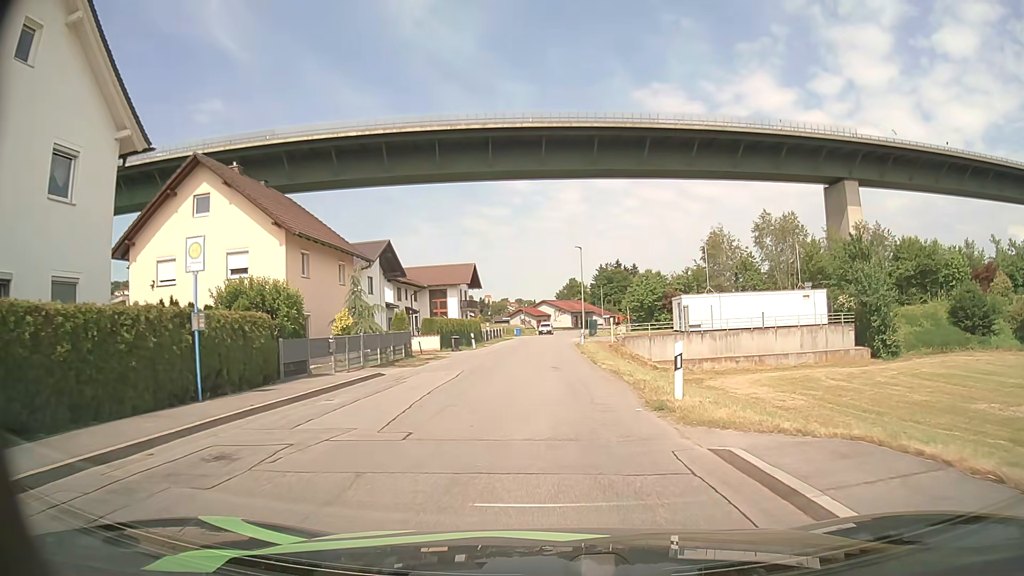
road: unclassified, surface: asphalt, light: Day
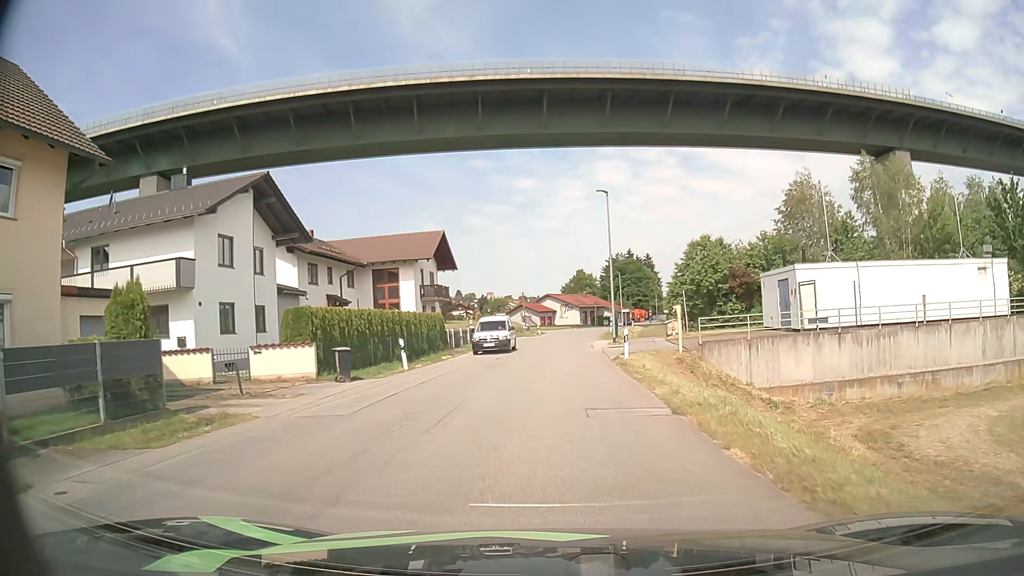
(+0.1, +24.4) m; 0°
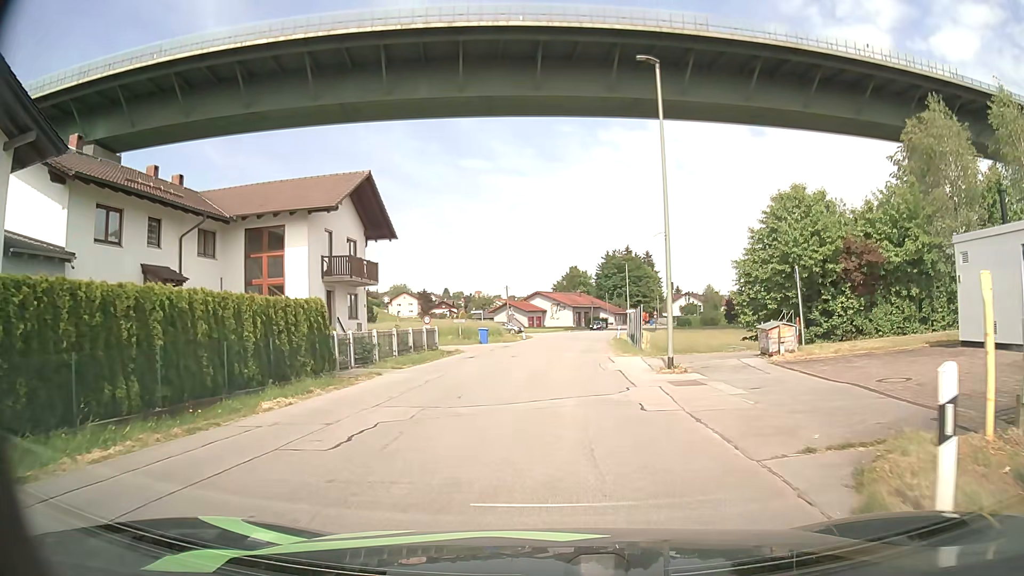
(+0.2, +19.1) m; +1°
(0, +10) (0, +20) (+1, +30) (+2, +40) (+3, +50) (+4, +60) (+5, +70) (+6, +80) (+8, +90) (+10, +99) m
